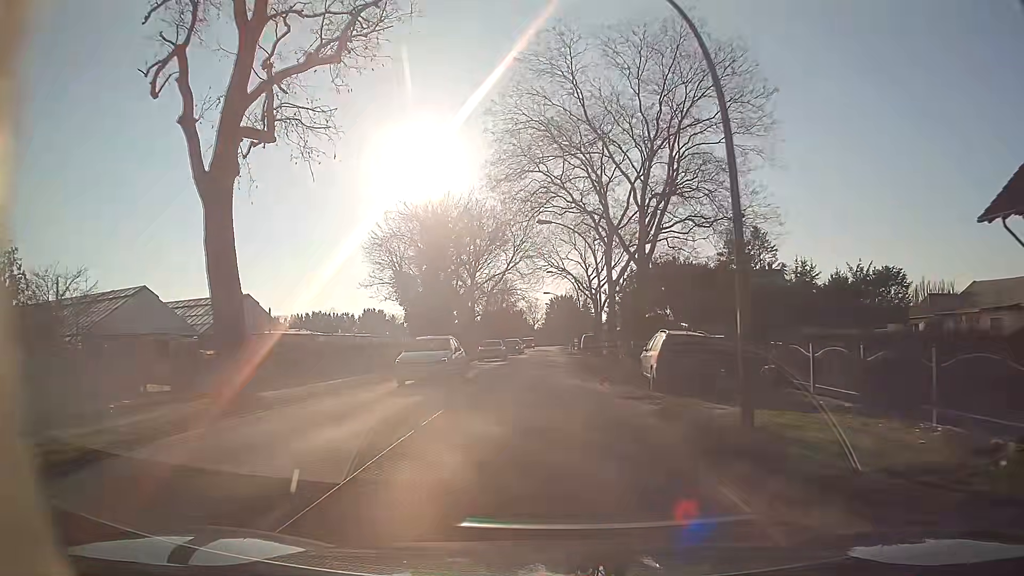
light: Day
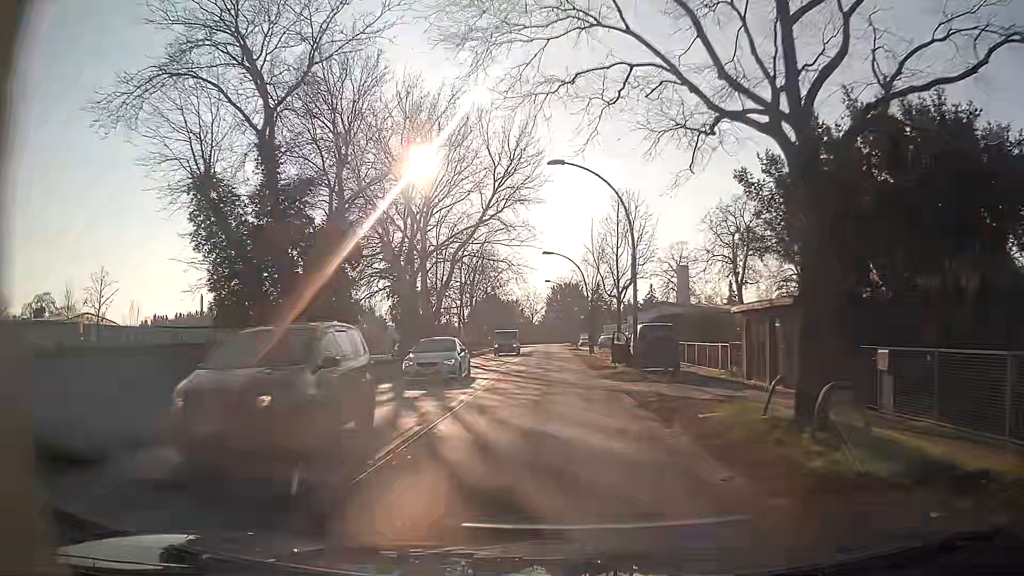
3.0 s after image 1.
(0.0, +37.8) m; 0°
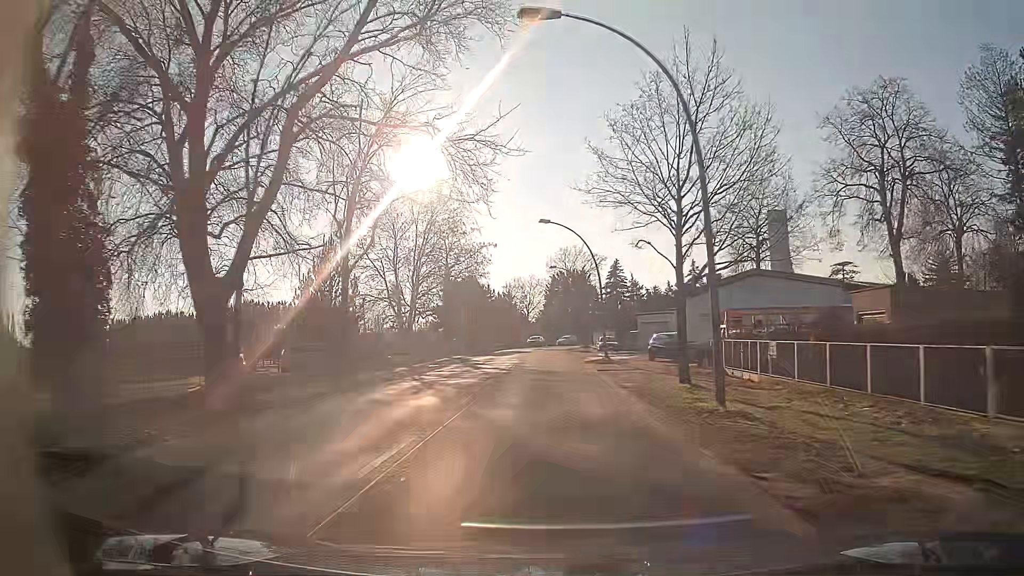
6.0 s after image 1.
(-0.1, +37.5) m; -1°
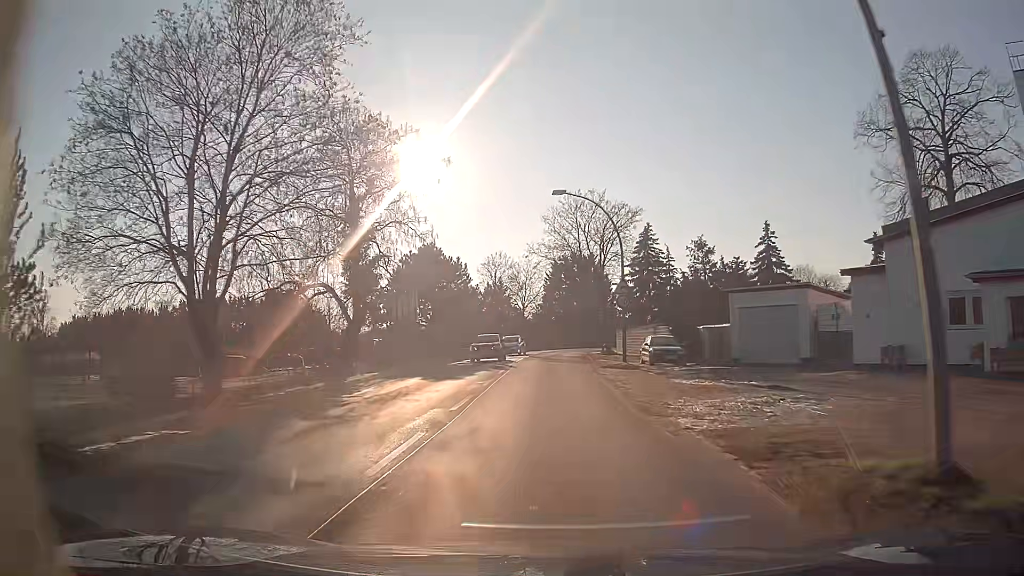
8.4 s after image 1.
(+0.2, +30.4) m; 0°
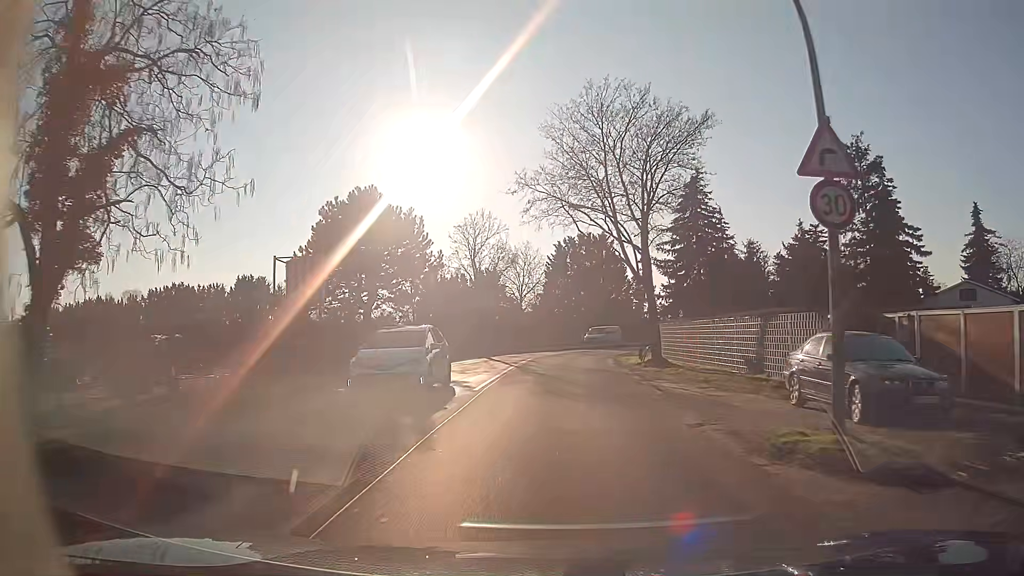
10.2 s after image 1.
(0.0, +21.0) m; 0°
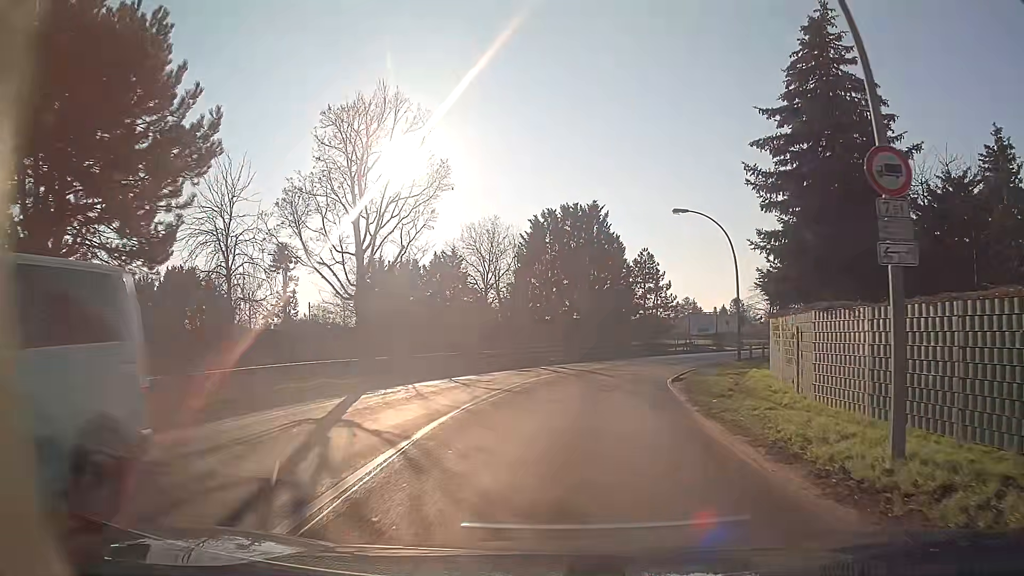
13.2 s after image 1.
(+0.3, +25.0) m; +2°
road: secondary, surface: asphalt
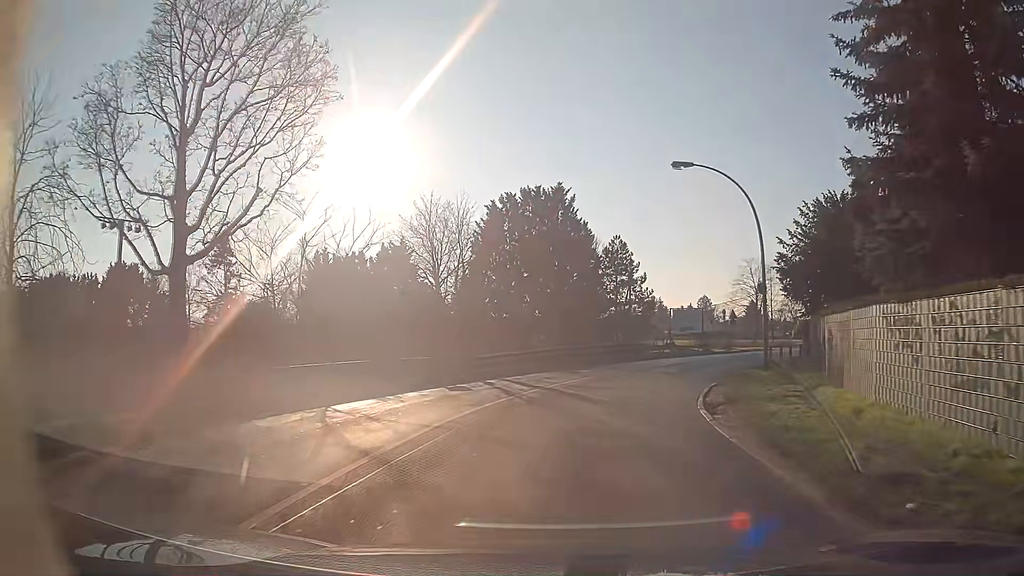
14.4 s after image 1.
(+0.3, +9.4) m; +4°
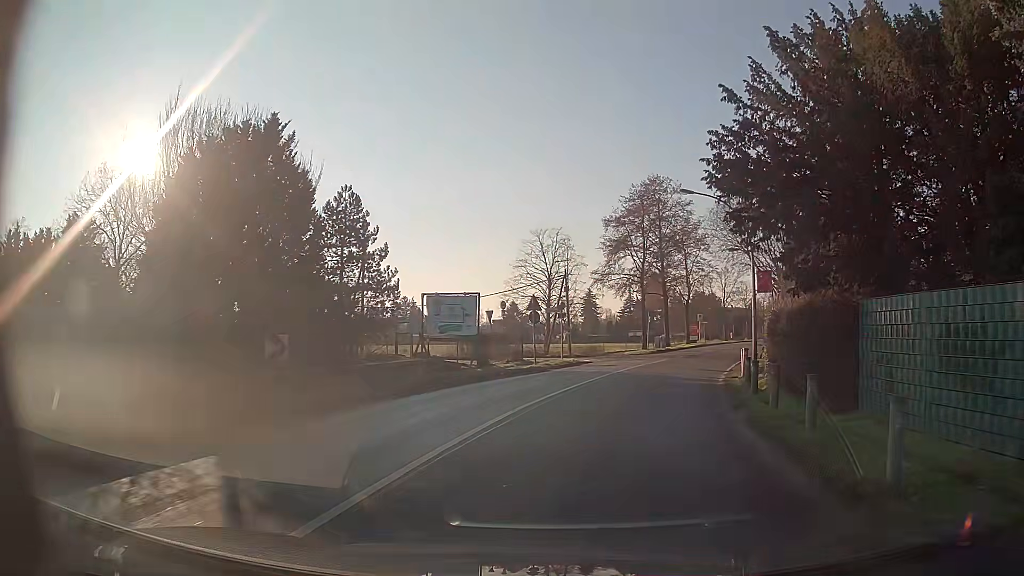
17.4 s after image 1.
(+3.1, +22.6) m; +21°
